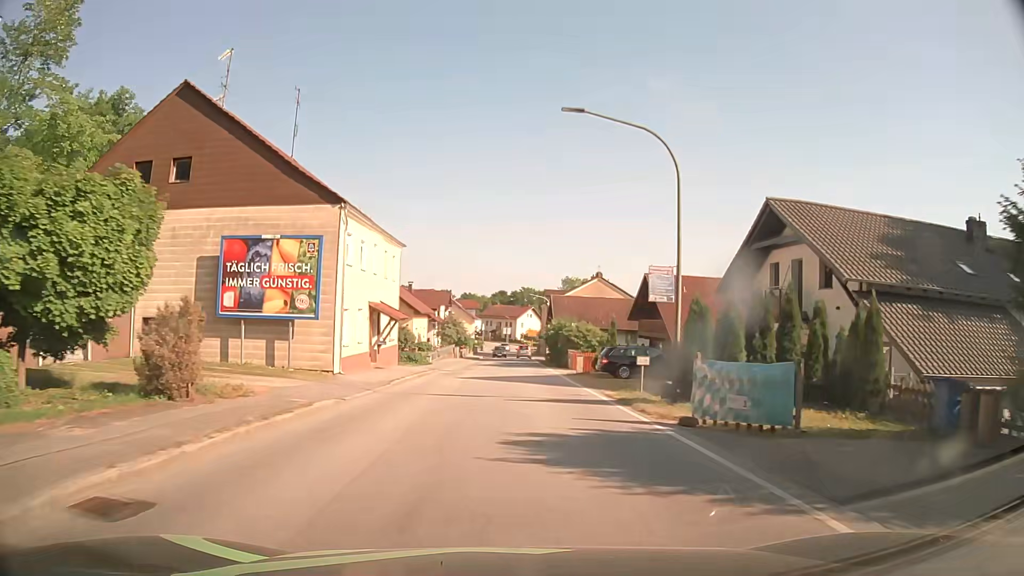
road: secondary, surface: asphalt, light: Day
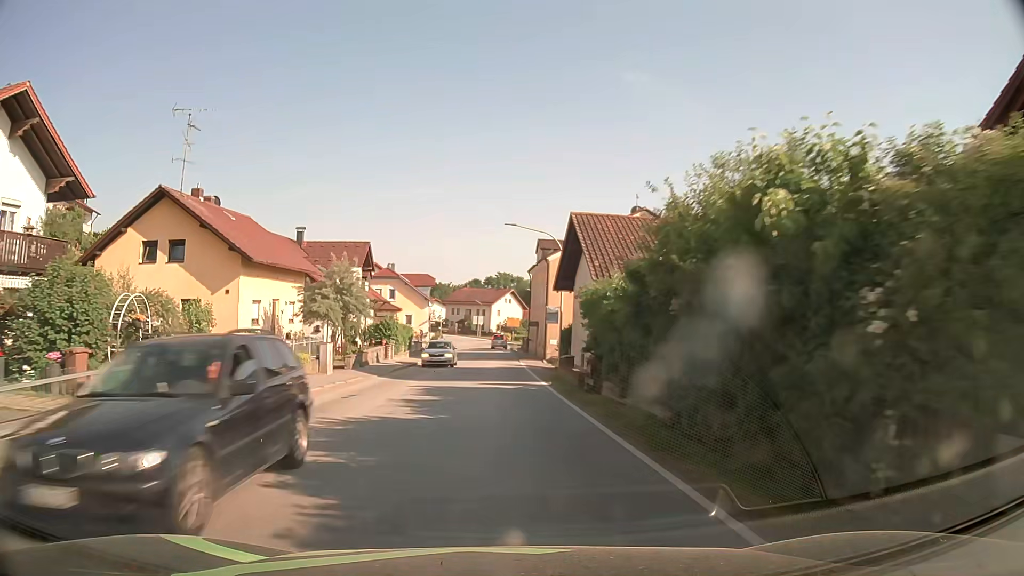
(+1.0, +40.5) m; +2°
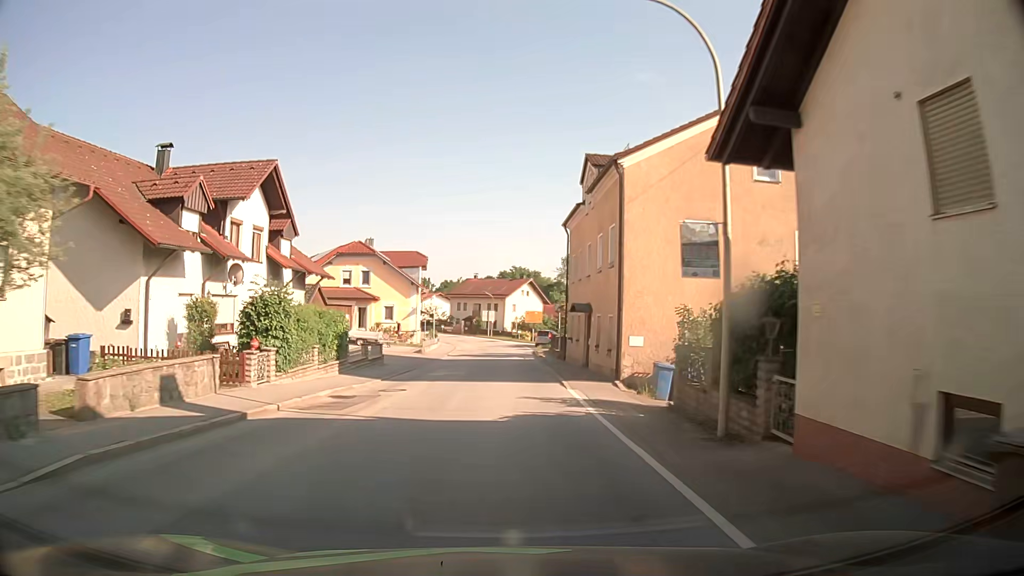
(-0.4, +24.0) m; -1°
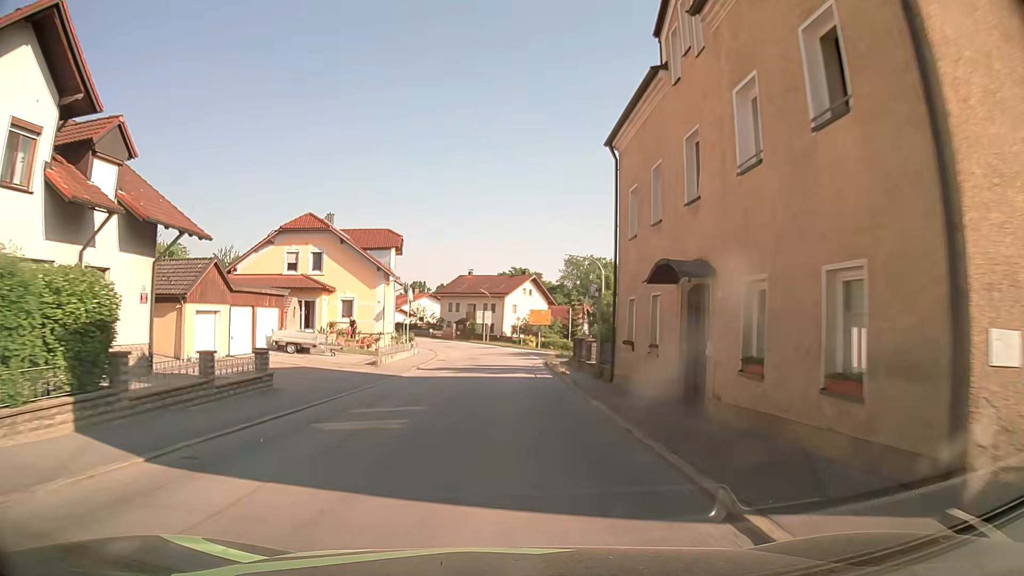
(-0.1, +15.9) m; 0°
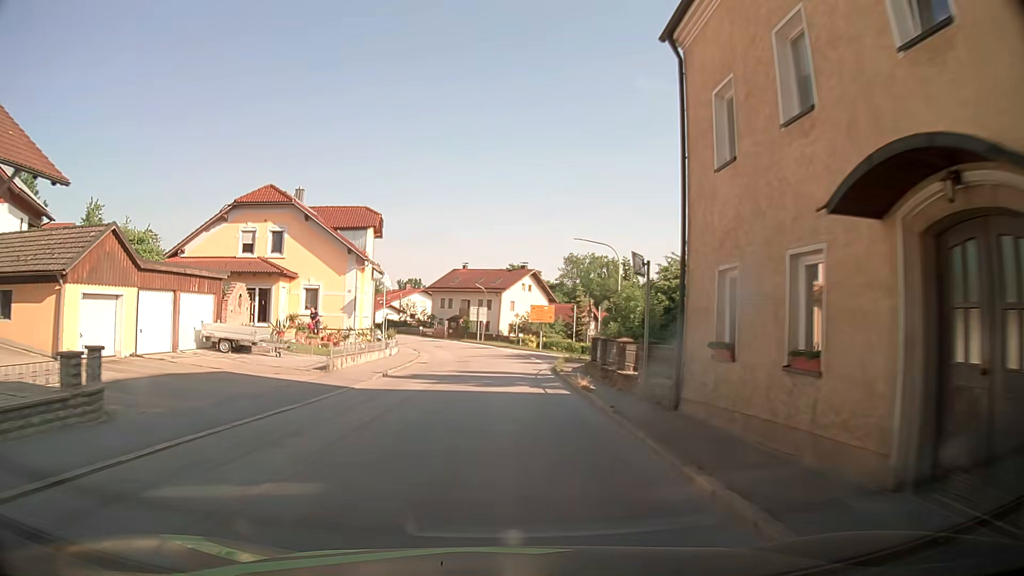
(0.0, +7.9) m; 0°
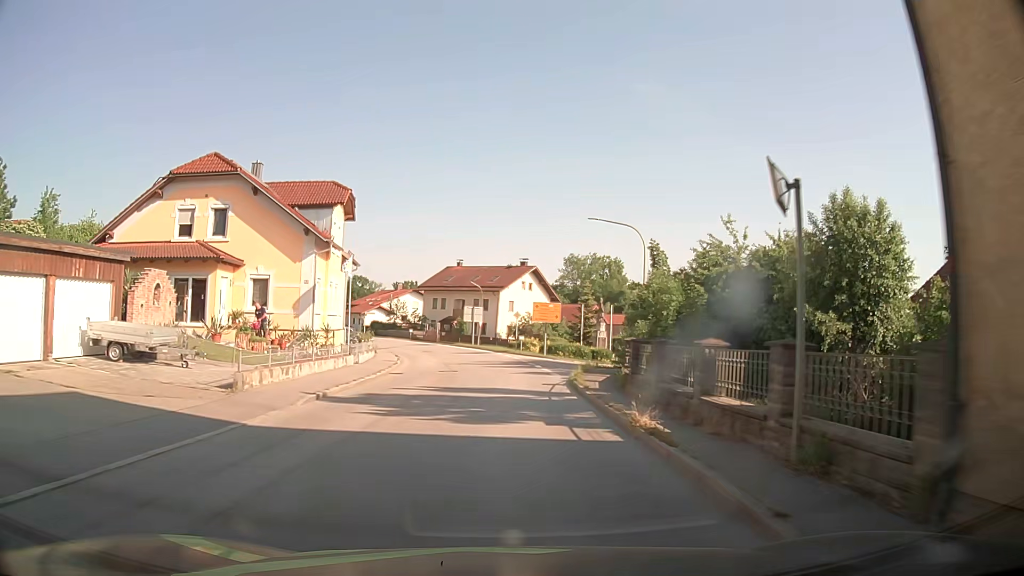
(0.0, +7.9) m; 0°
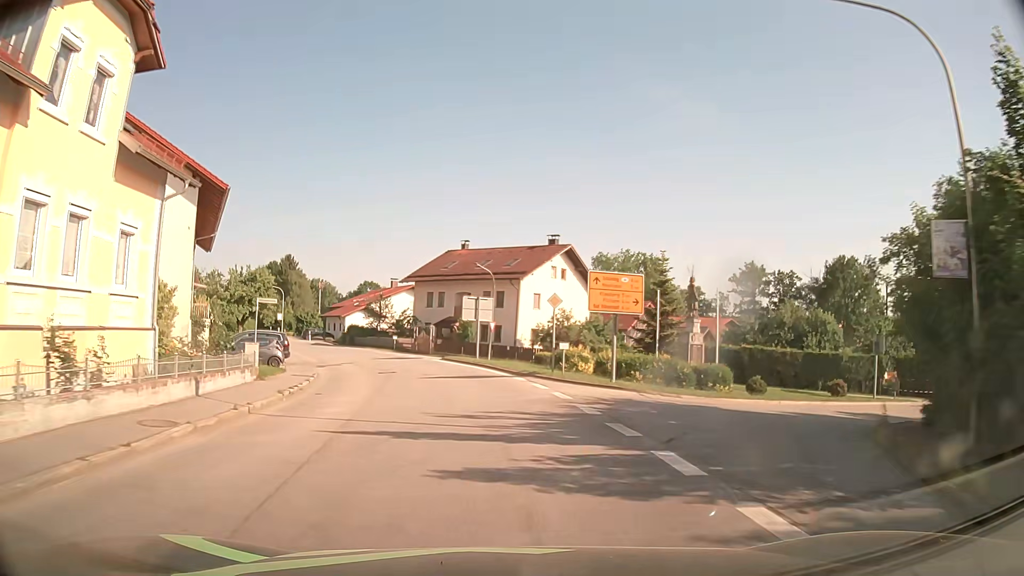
(+0.2, +23.7) m; -1°
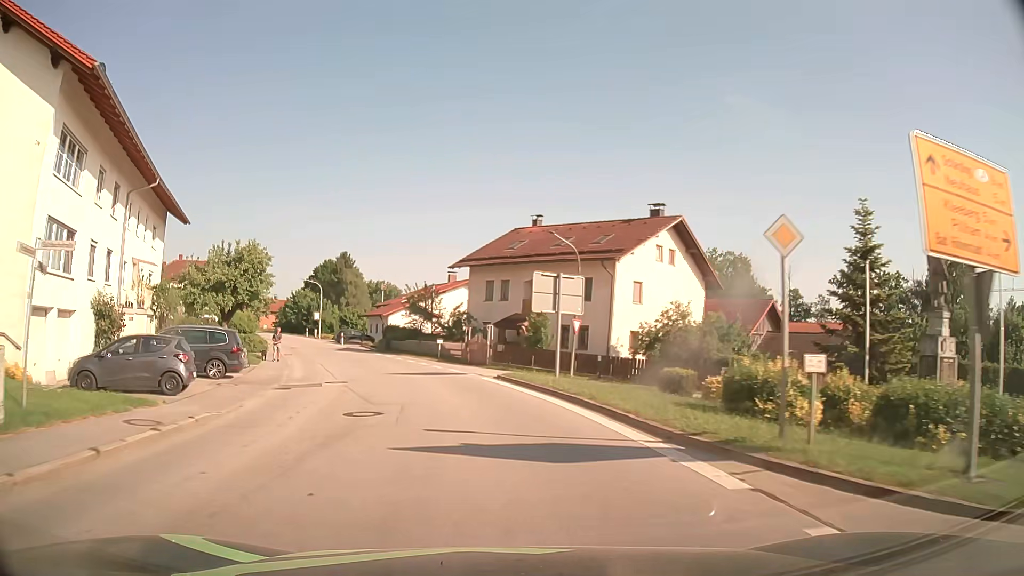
(-0.7, +15.7) m; -7°
(0, +10) (-2, +20) (-4, +30) (-7, +39) (-11, +48) (-15, +58) (-19, +67) (-23, +76) (-27, +85) (-32, +94) m
